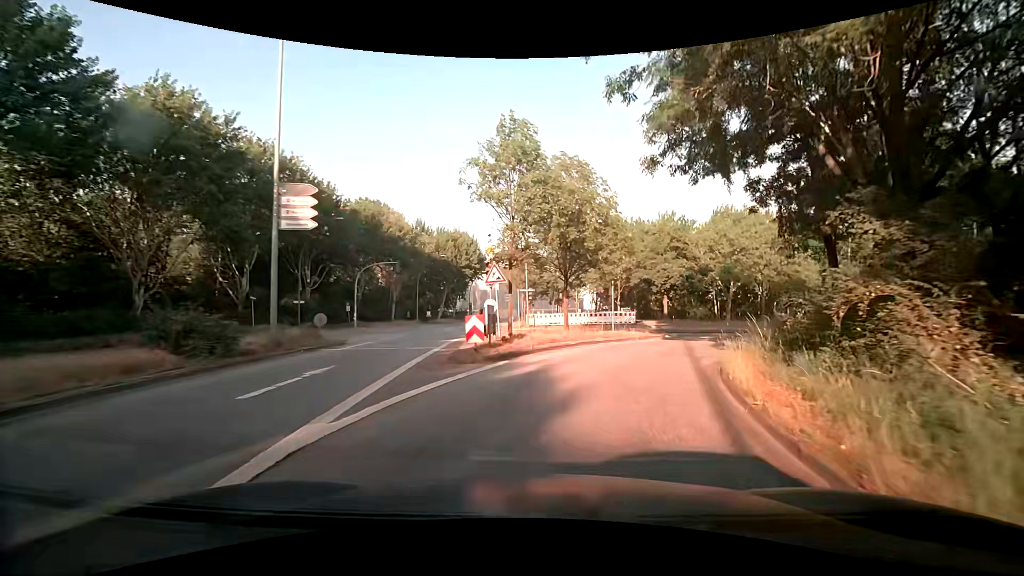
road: secondary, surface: asphalt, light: Day
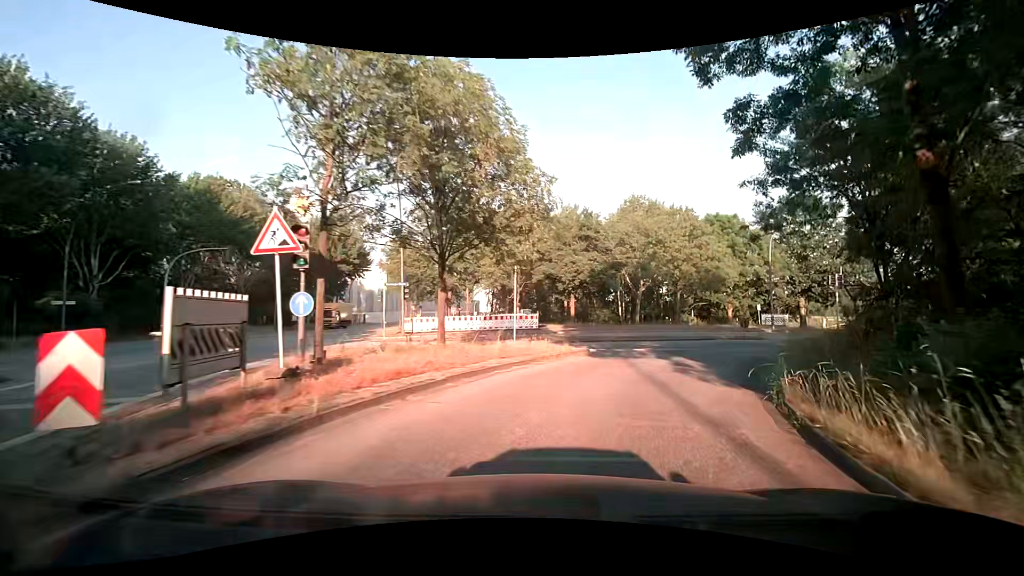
(+0.8, +9.4) m; +10°
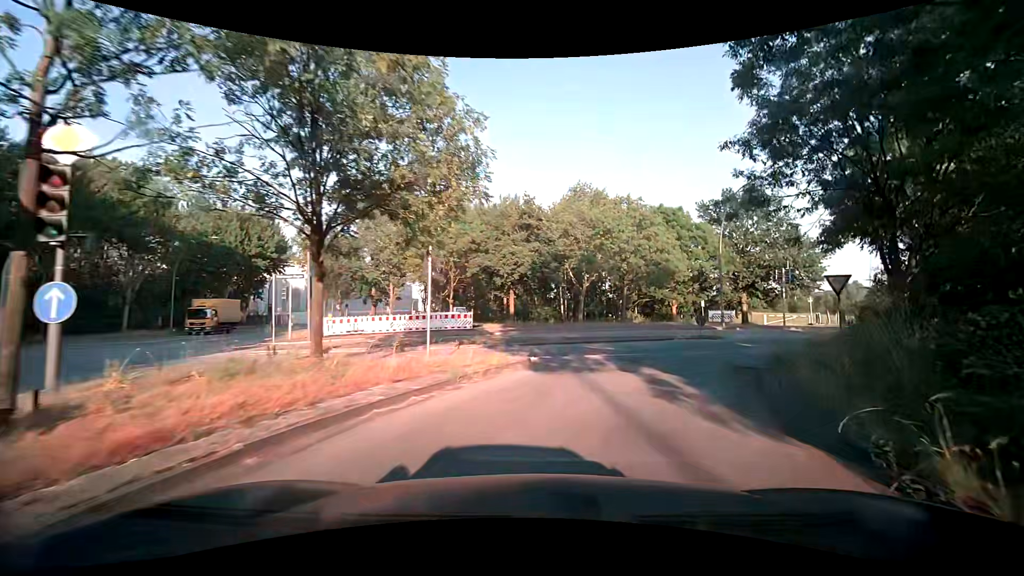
(+0.4, +4.4) m; +9°
